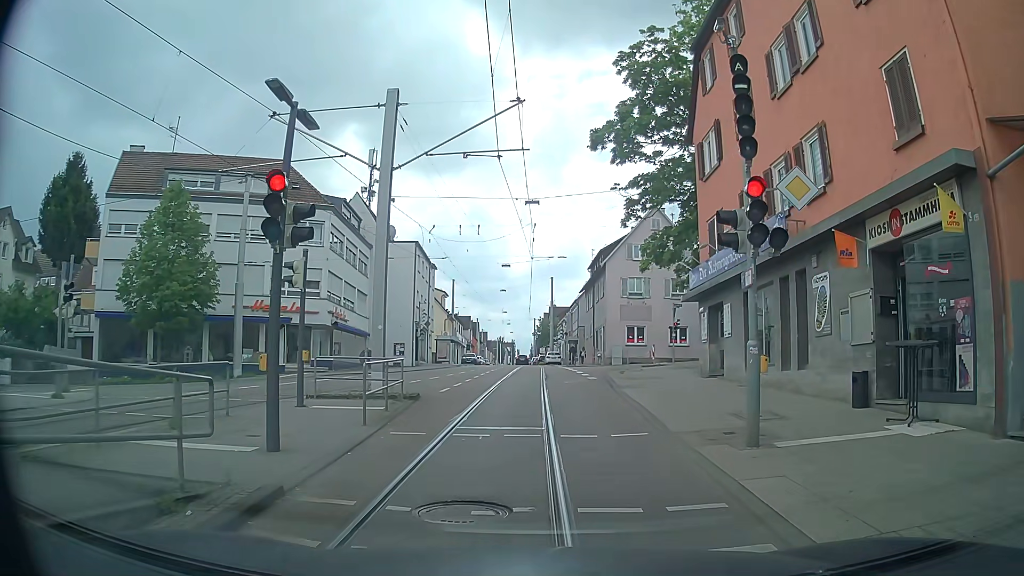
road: tertiary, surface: asphalt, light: Day
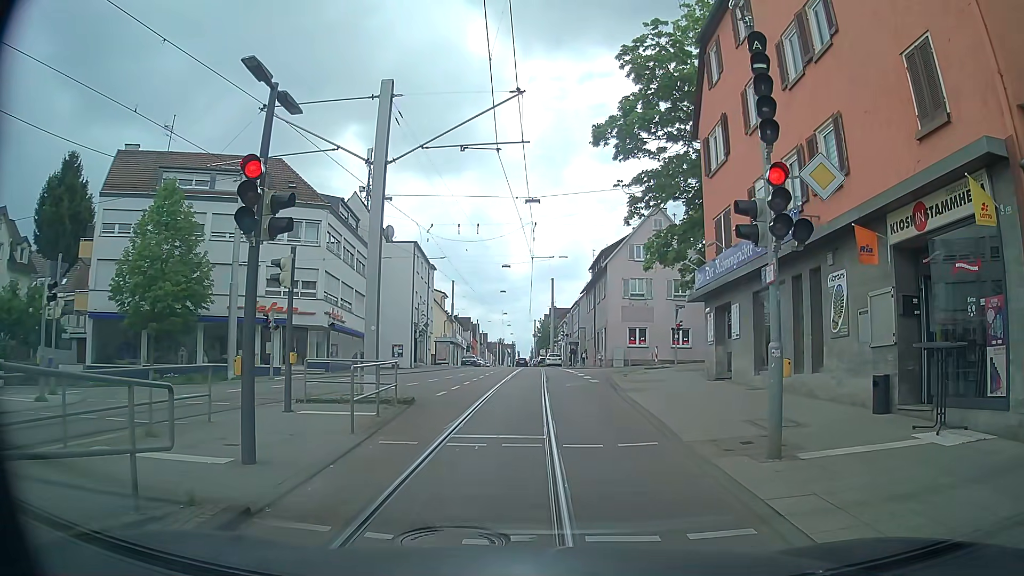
(0.0, +0.7) m; 0°
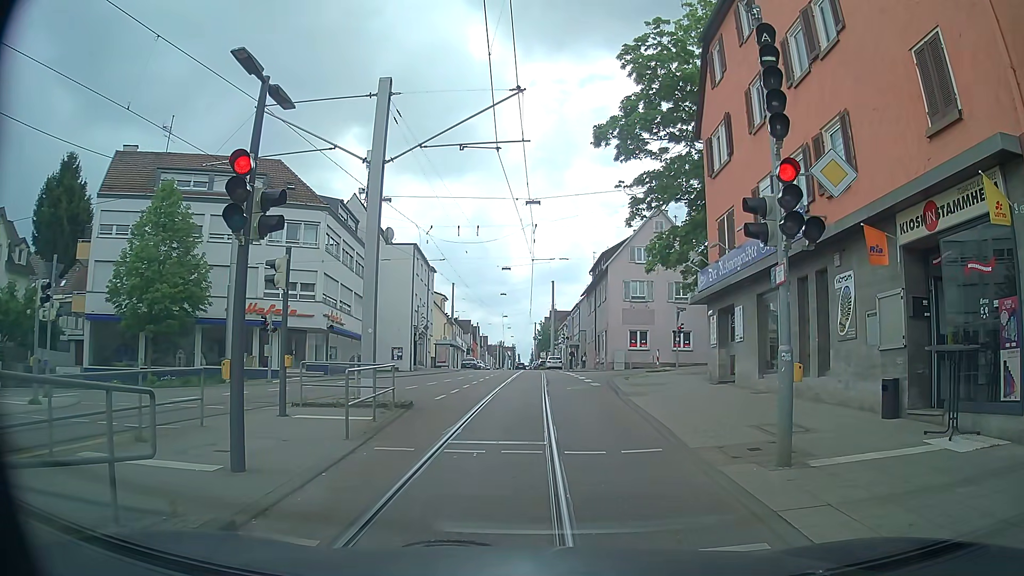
(0.0, +0.3) m; 0°
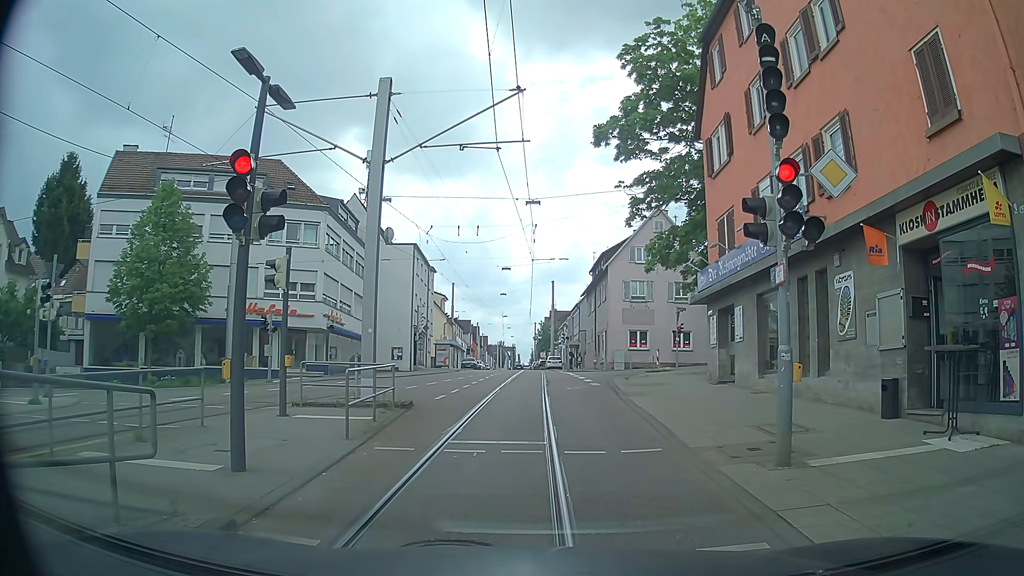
(0.0, 0.0) m; 0°
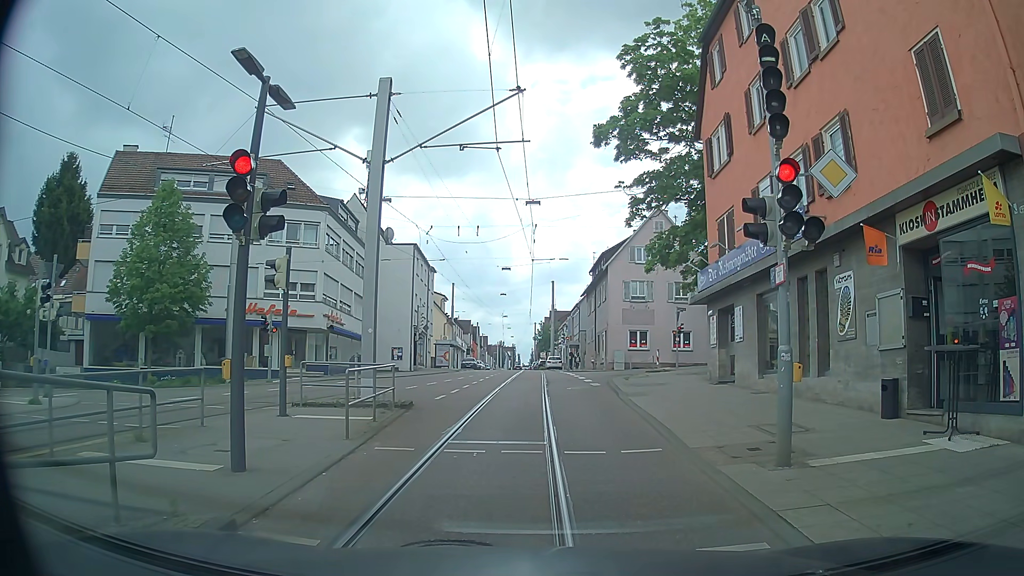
(0.0, 0.0) m; 0°
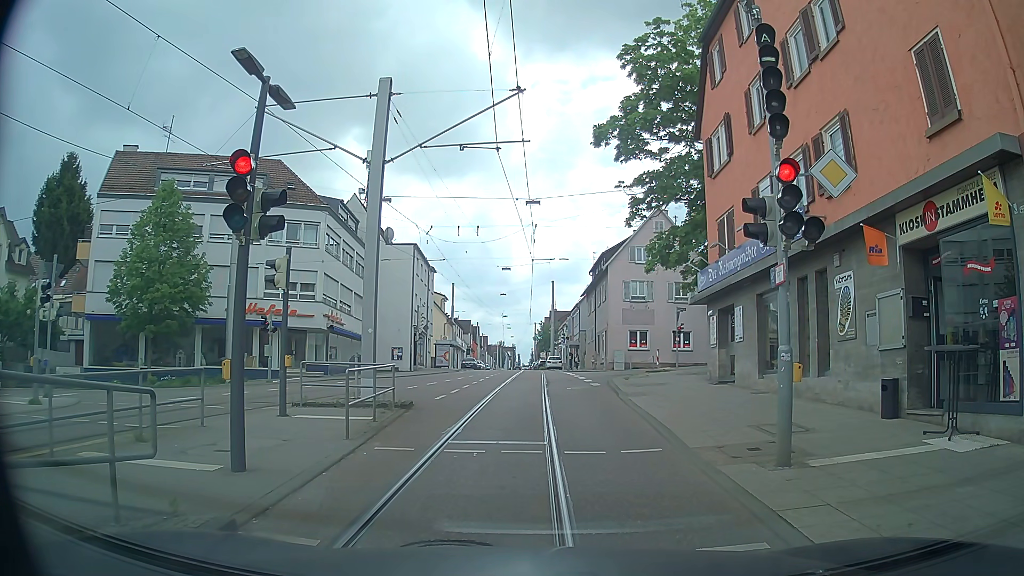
(0.0, 0.0) m; 0°
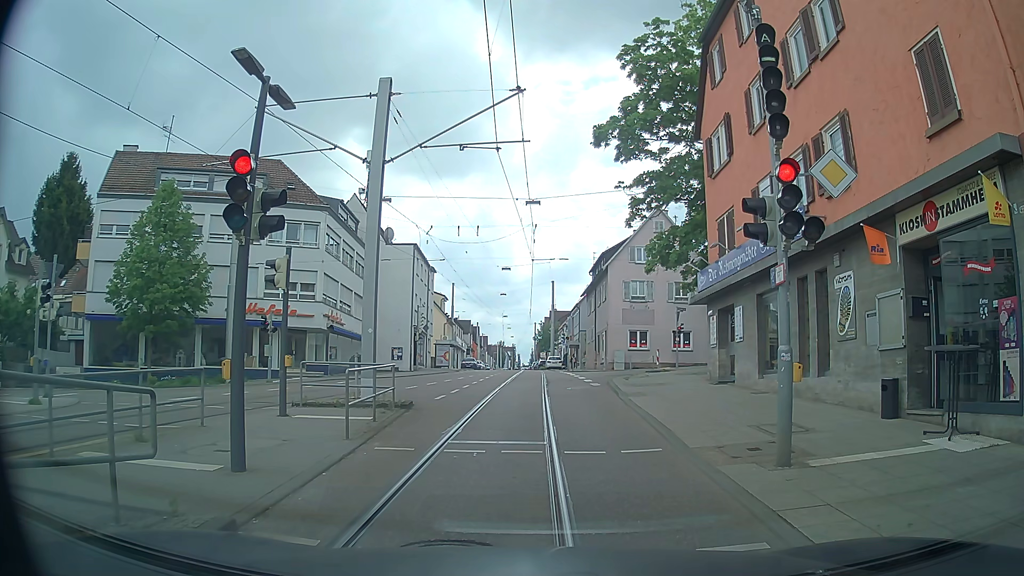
(0.0, 0.0) m; 0°
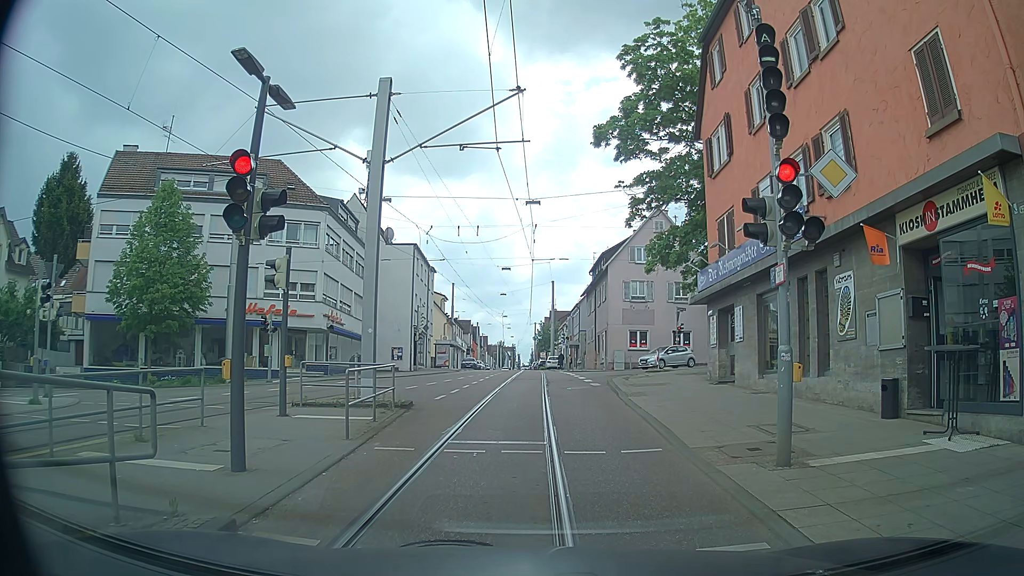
(0.0, 0.0) m; 0°
